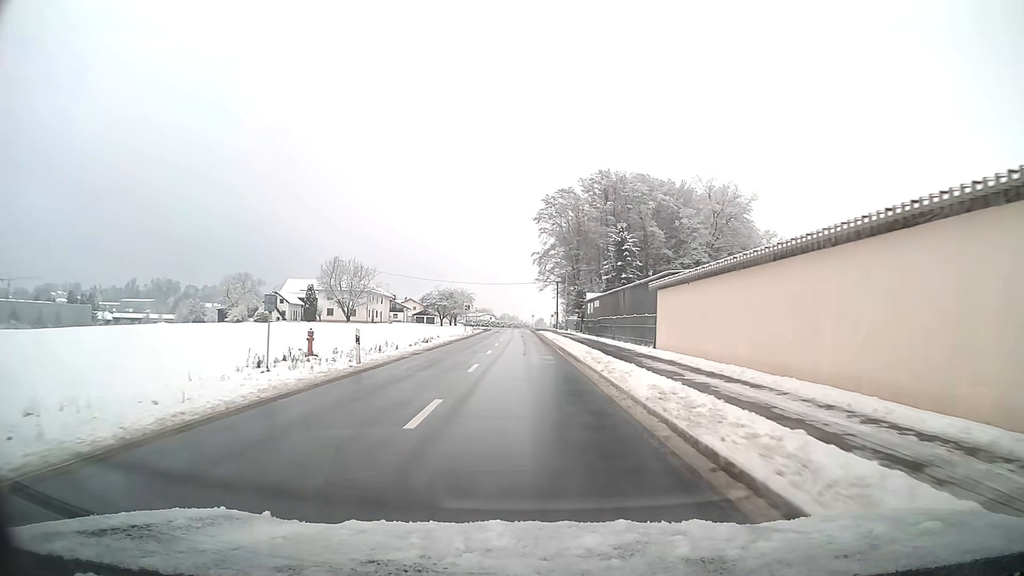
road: tertiary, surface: asphalt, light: Day
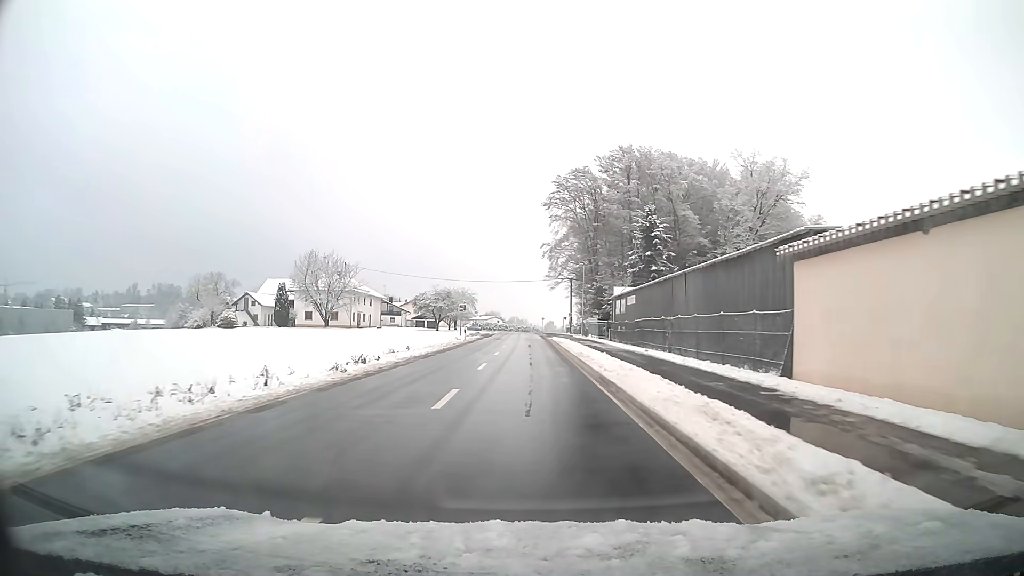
(-0.1, +15.8) m; -1°
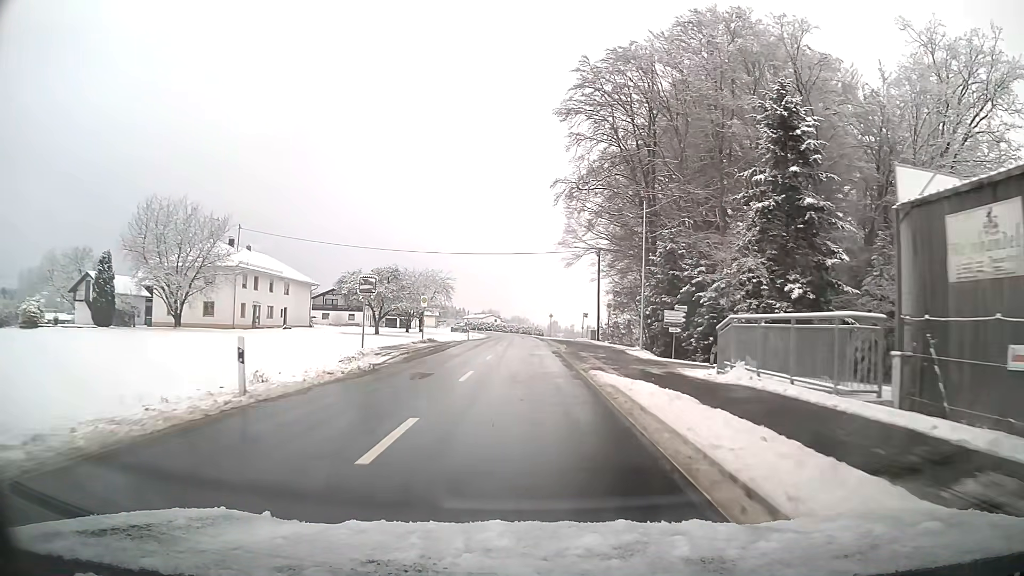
(-0.1, +40.5) m; 0°
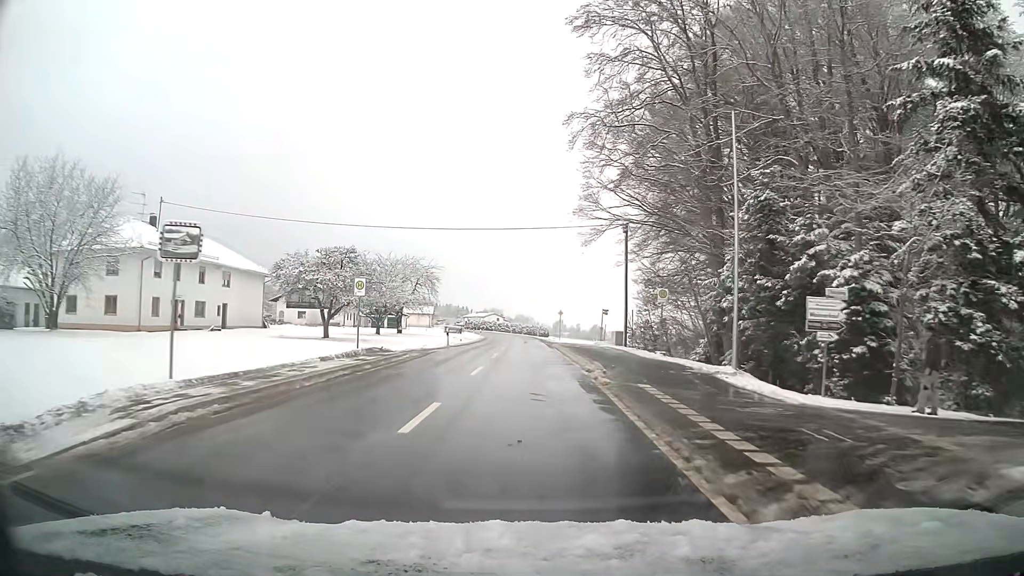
(-0.1, +16.2) m; 0°
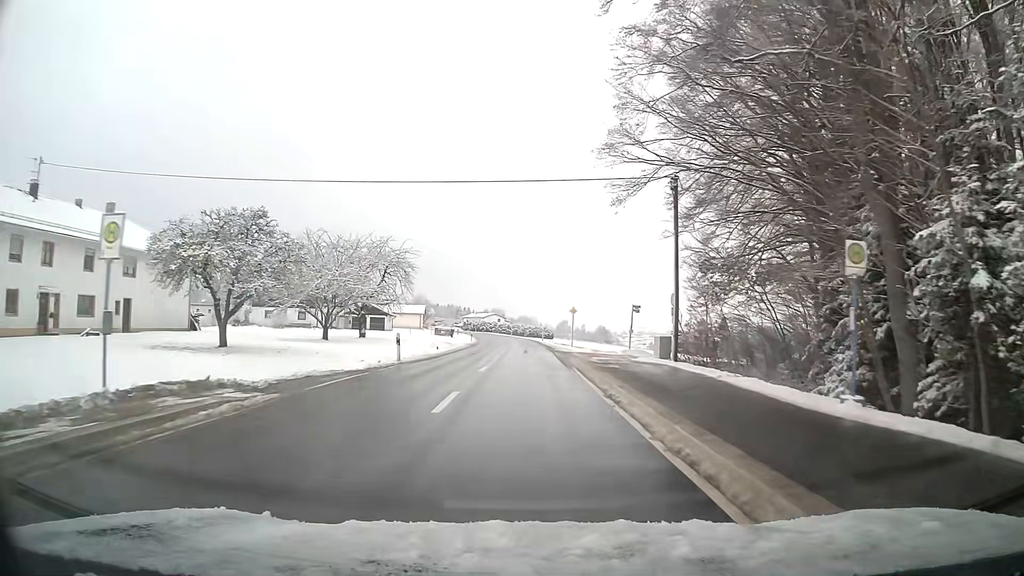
(0.0, +16.0) m; 0°
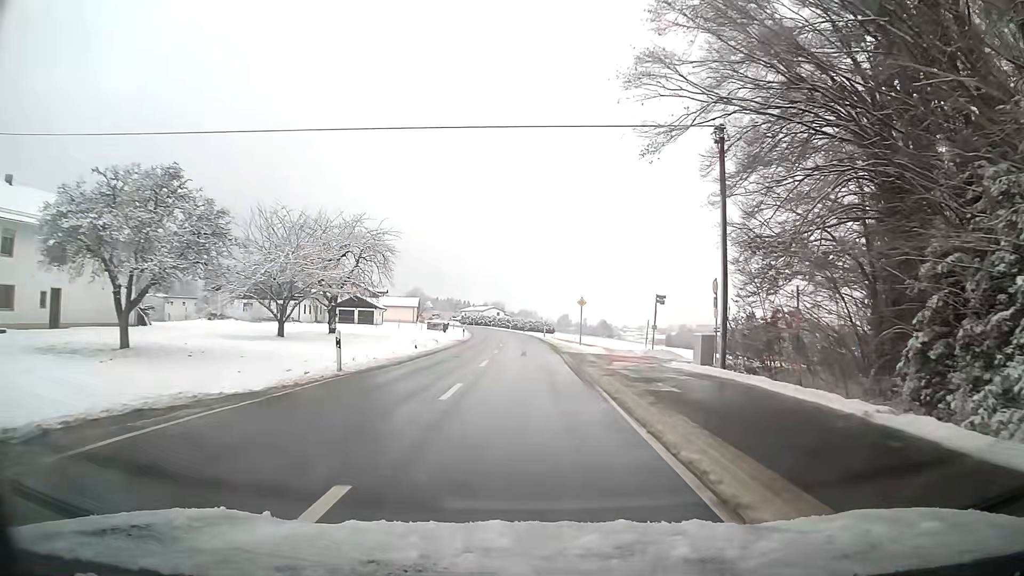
(0.0, +8.0) m; 0°
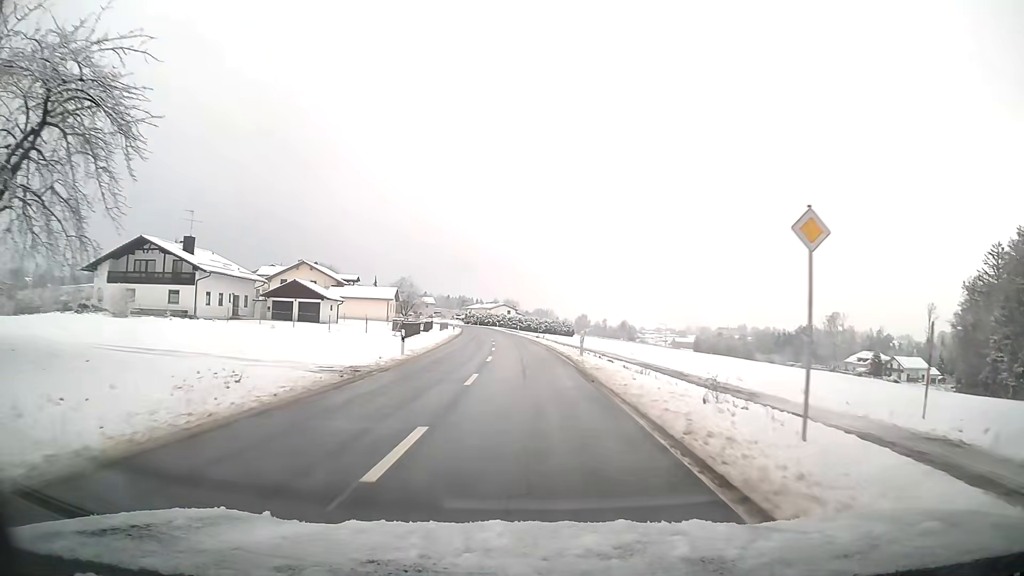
(-0.4, +32.8) m; -1°
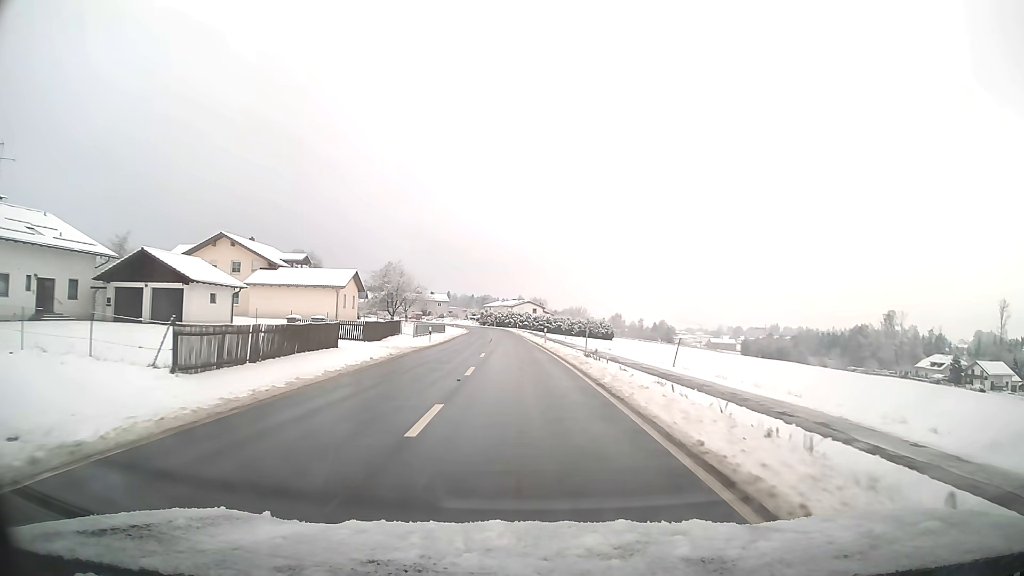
(-0.6, +34.1) m; -2°
